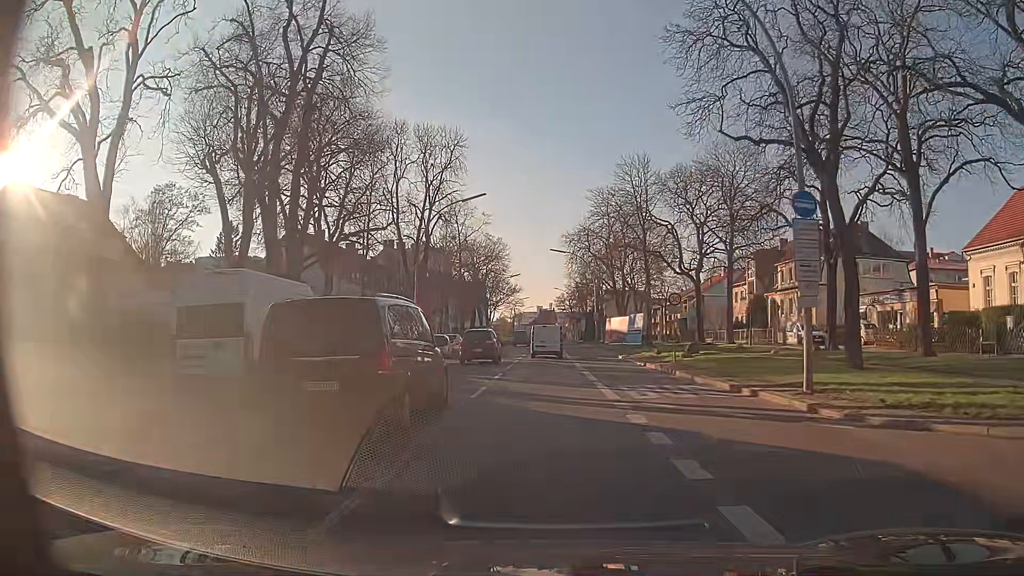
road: primary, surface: asphalt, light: Day
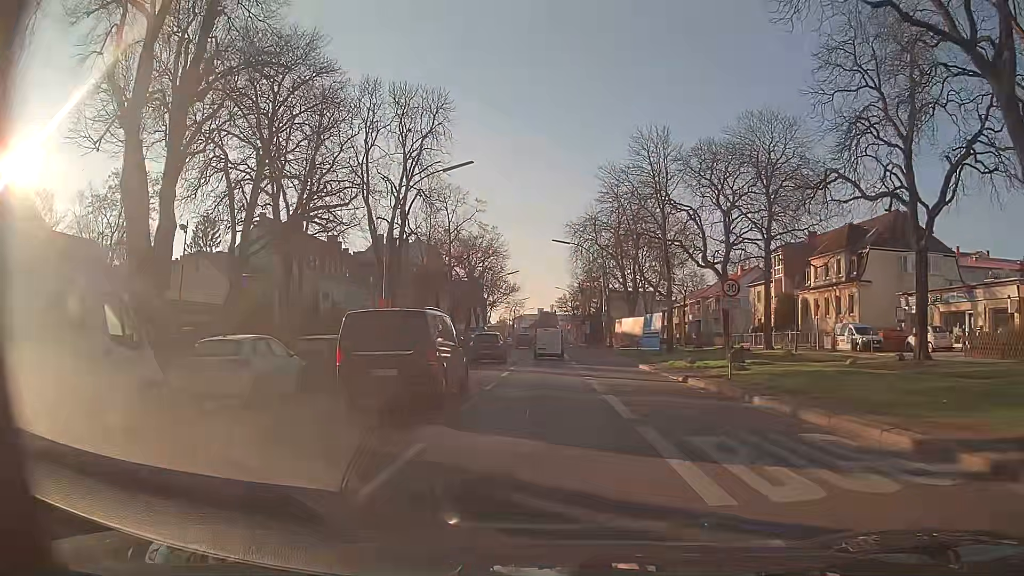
(-0.1, +8.9) m; -1°
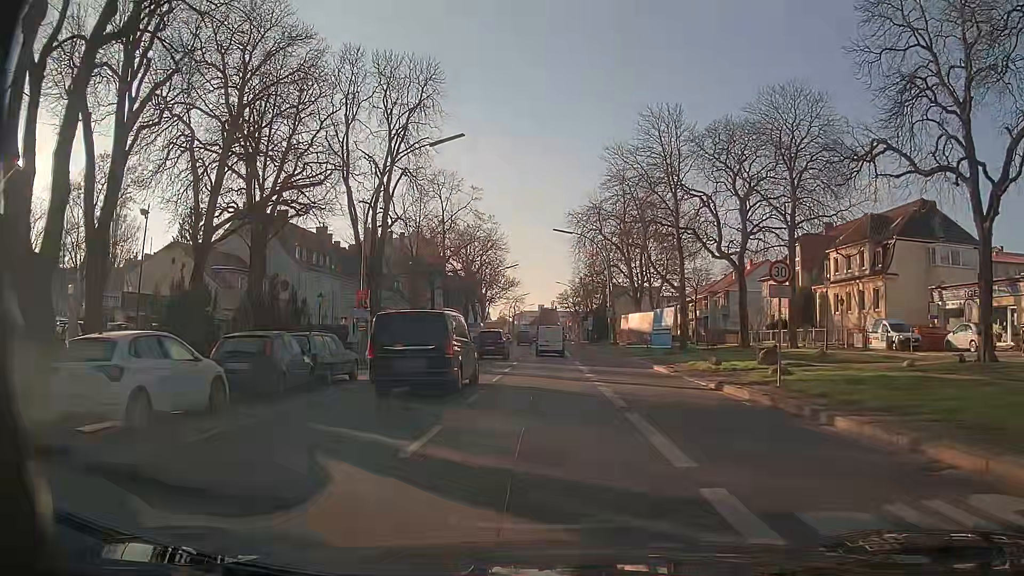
(0.0, +4.4) m; 0°
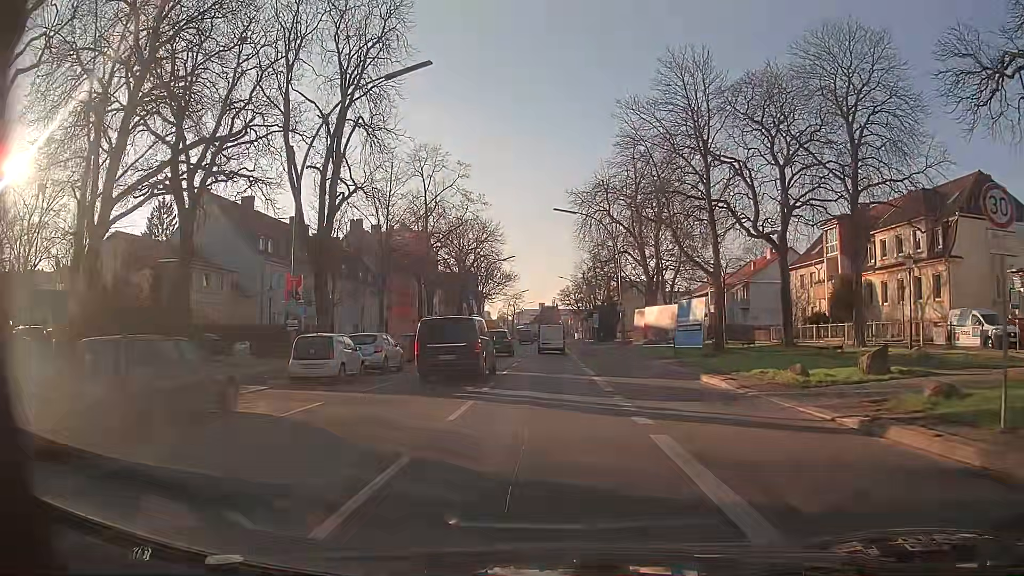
(0.0, +8.8) m; -1°
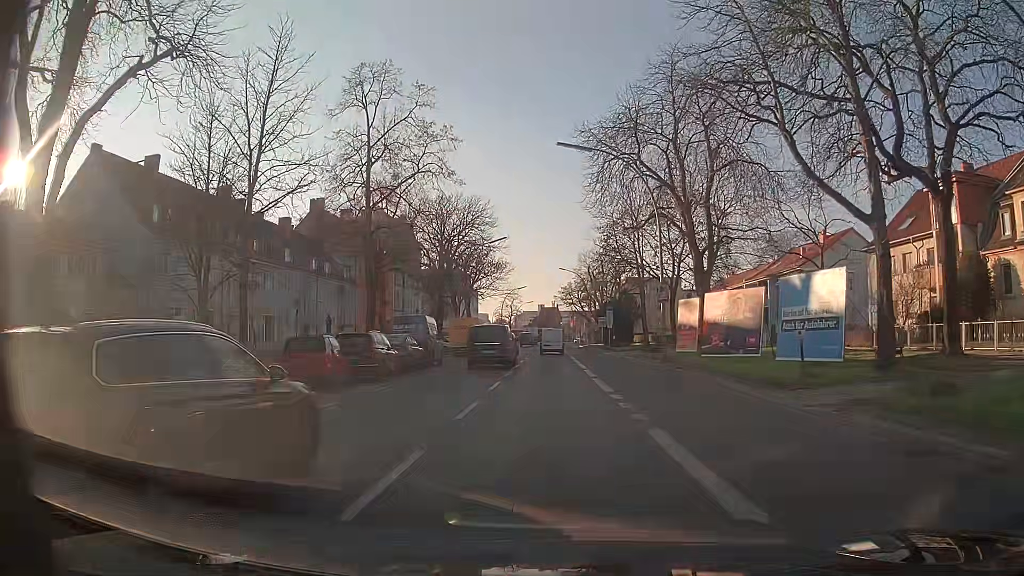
(+0.4, +17.6) m; +1°
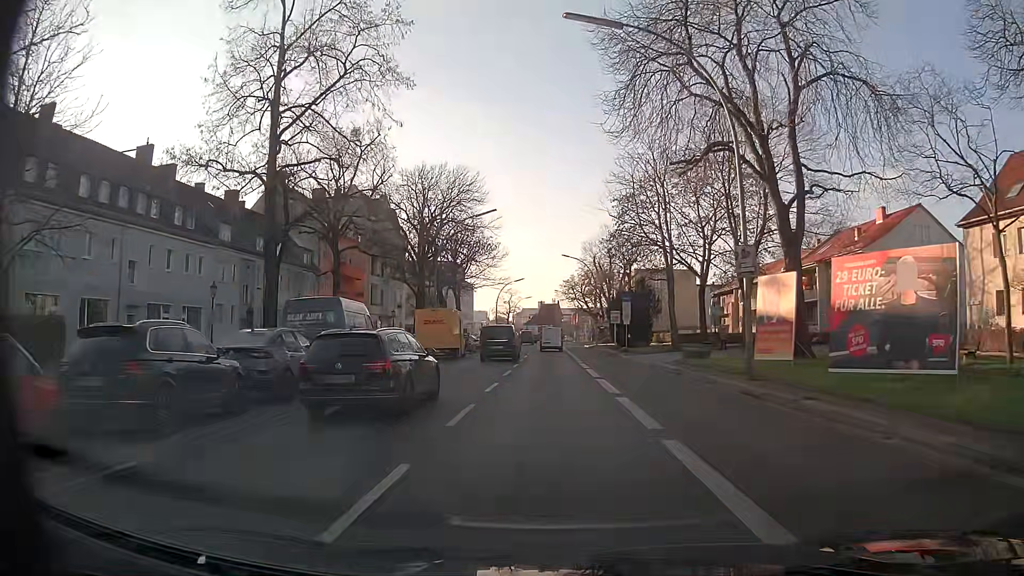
(-0.1, +13.3) m; 0°
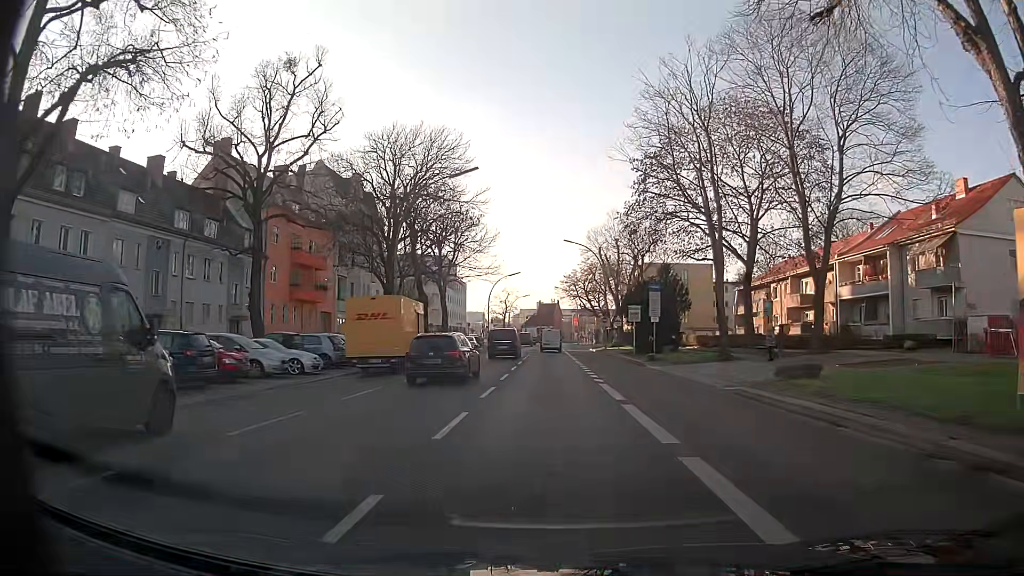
(0.0, +13.2) m; 0°
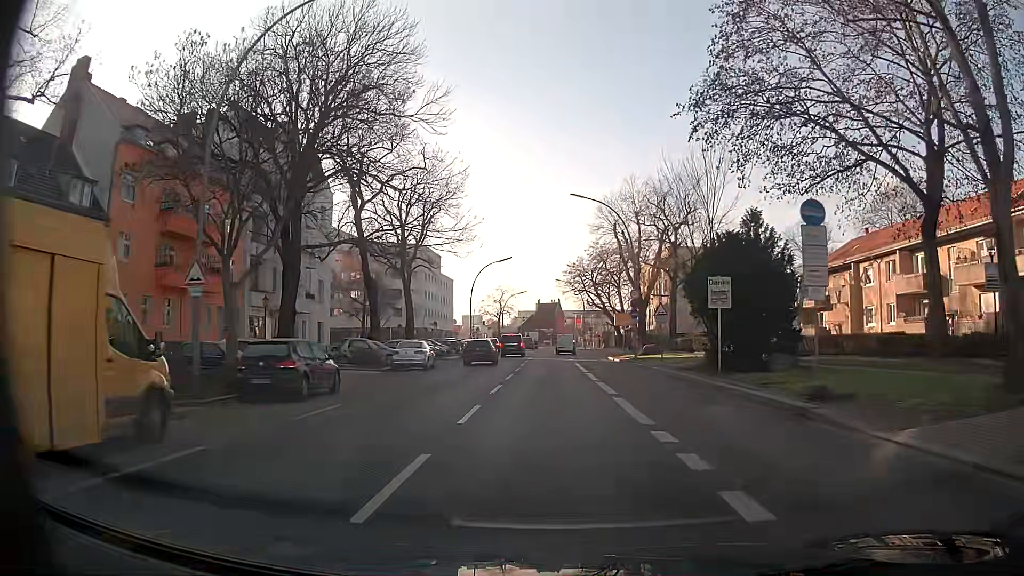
(0.0, +22.0) m; +1°
(0, +10) (0, +20) (0, +30) (-1, +40) (-1, +50) (0, +60) (0, +70) (+1, +80) (+1, +90) (+1, +100) m
